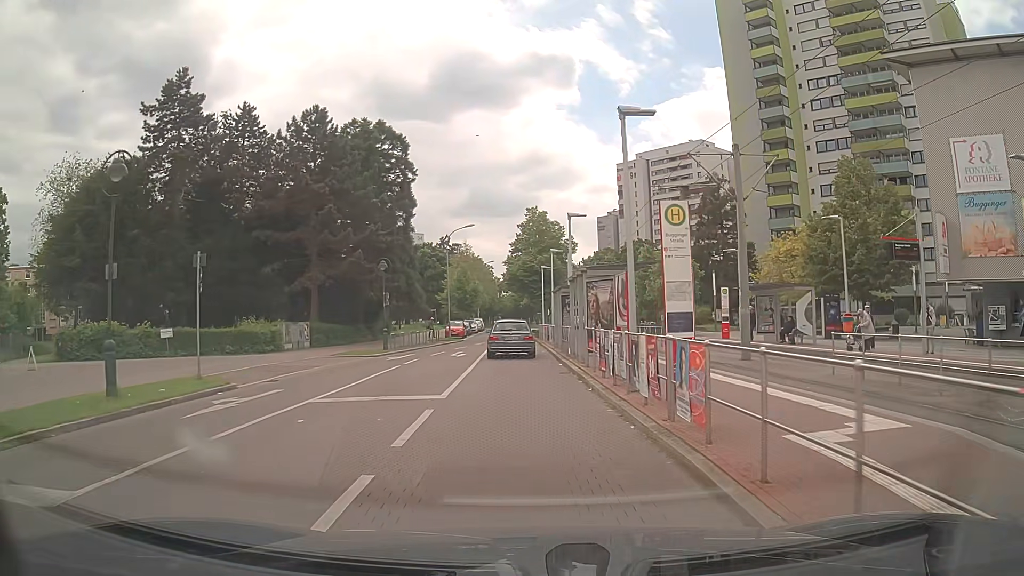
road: residential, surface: asphalt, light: Day
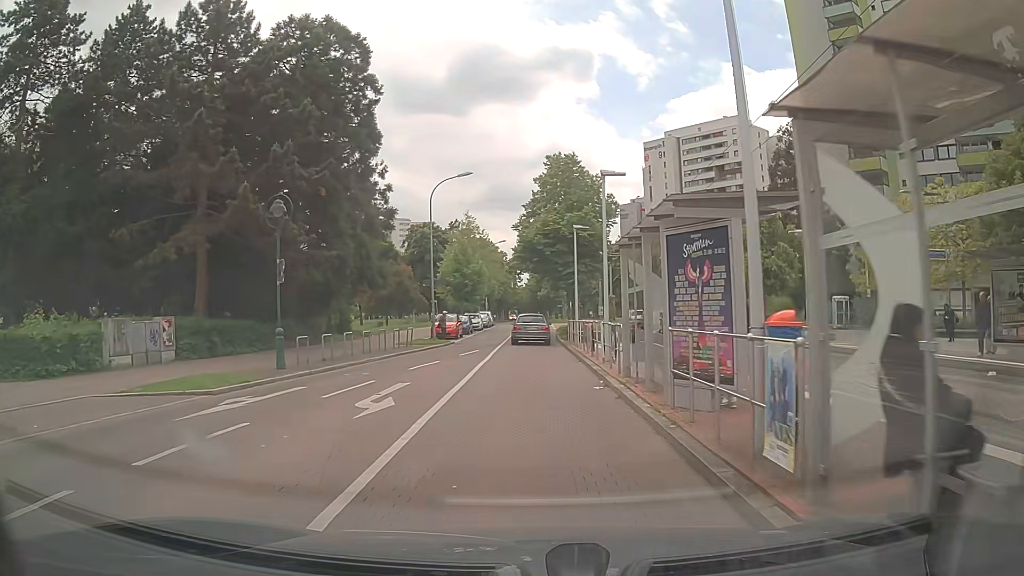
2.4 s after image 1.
(-0.4, +17.9) m; -1°
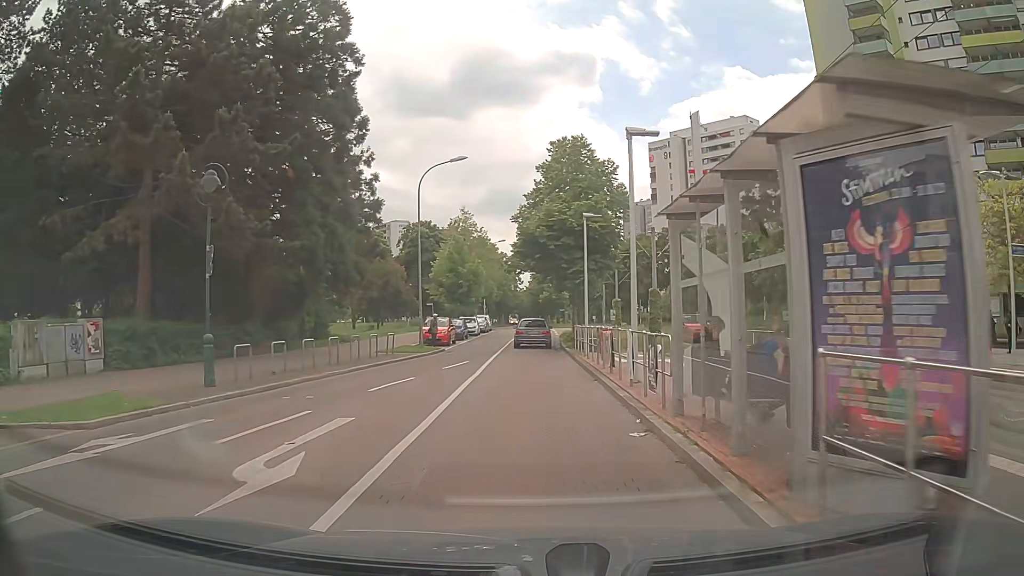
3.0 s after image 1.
(-0.1, +4.5) m; -1°
